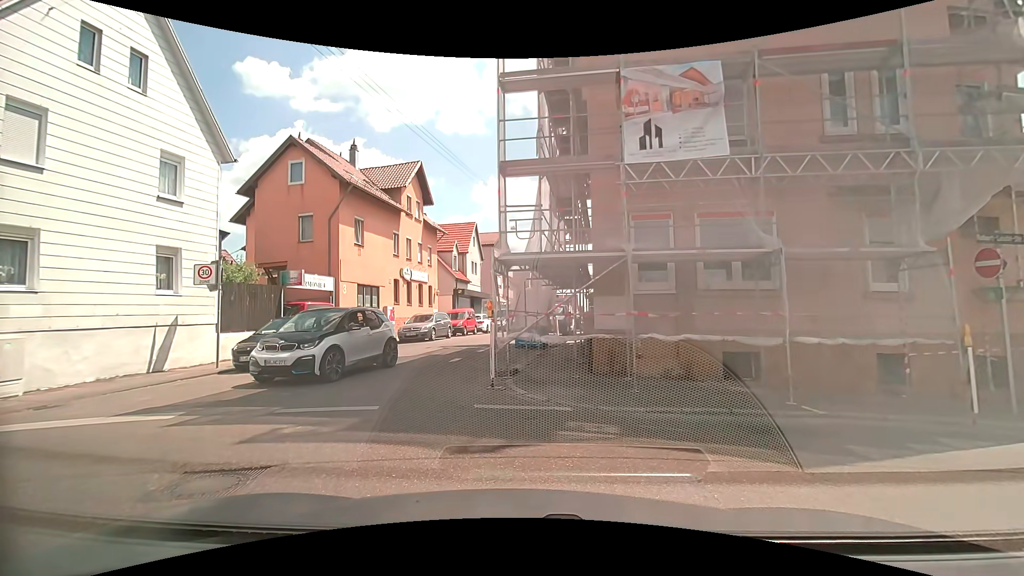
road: residential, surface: asphalt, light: Day
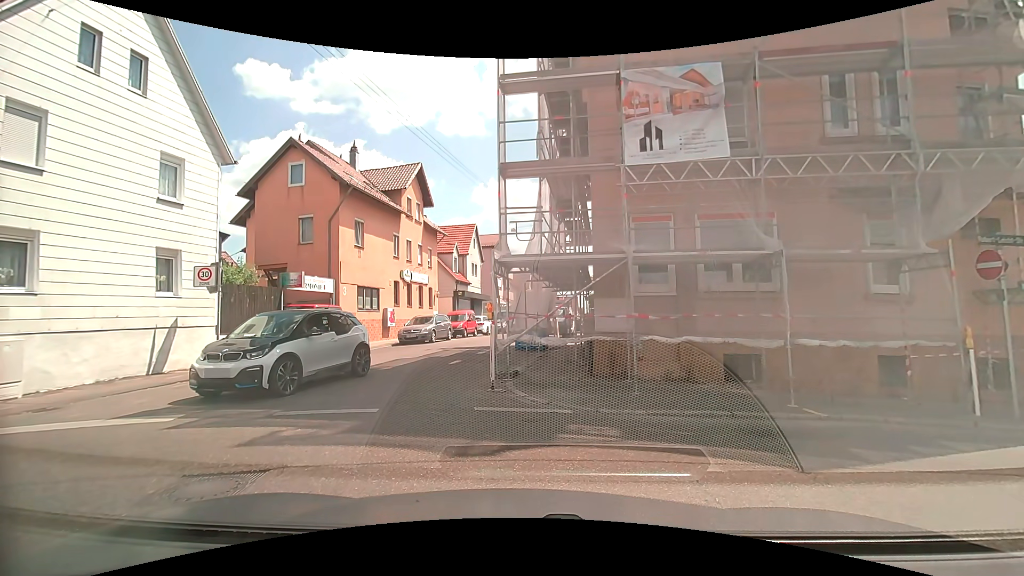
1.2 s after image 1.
(0.0, +0.1) m; 0°
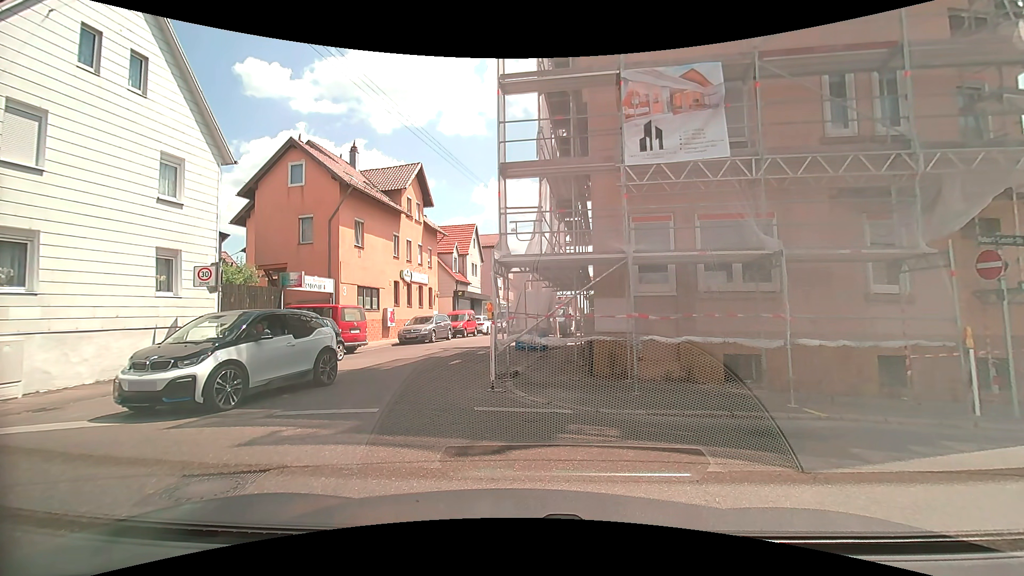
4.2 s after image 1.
(0.0, 0.0) m; 0°
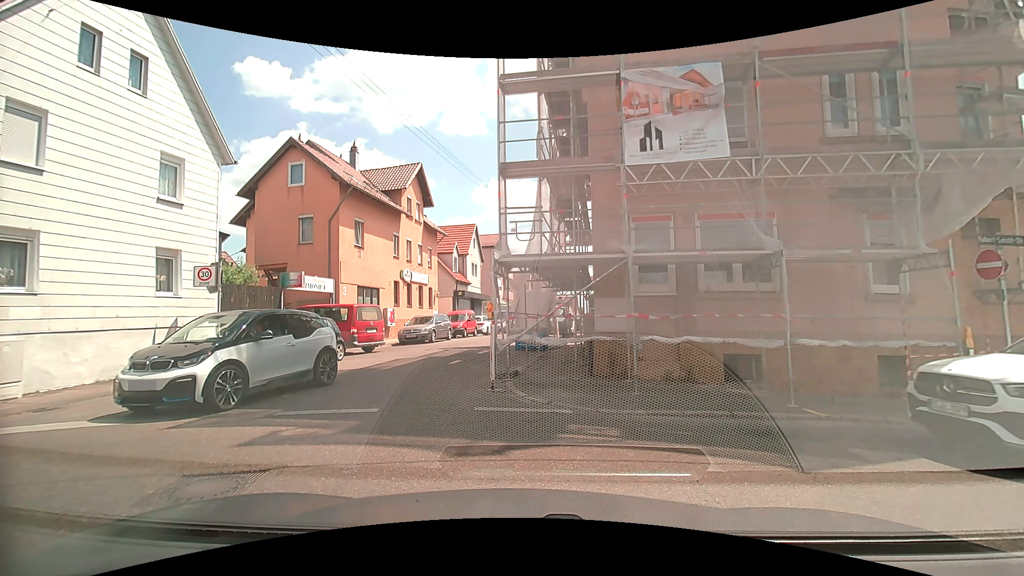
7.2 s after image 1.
(0.0, 0.0) m; 0°
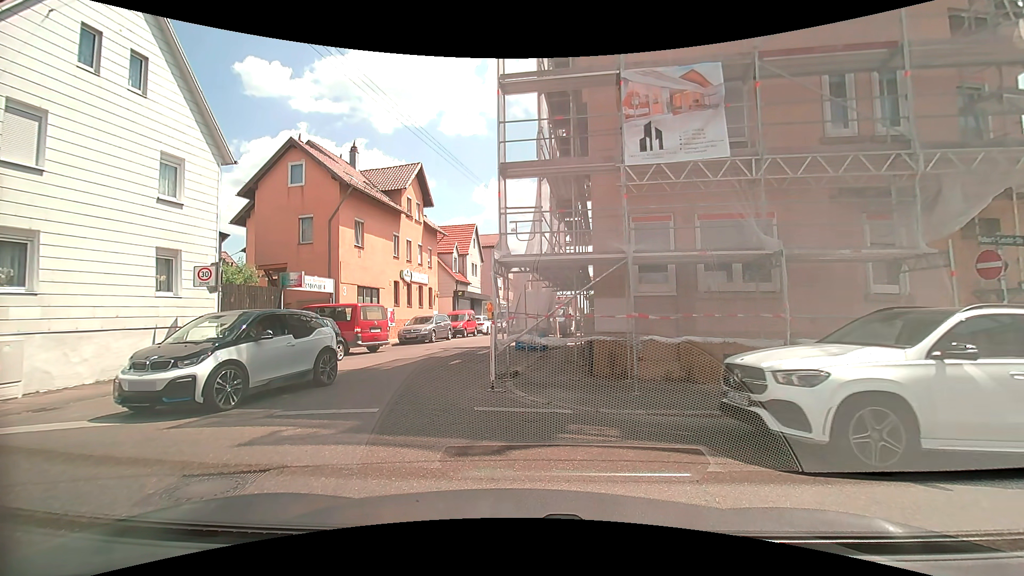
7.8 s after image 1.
(0.0, 0.0) m; 0°
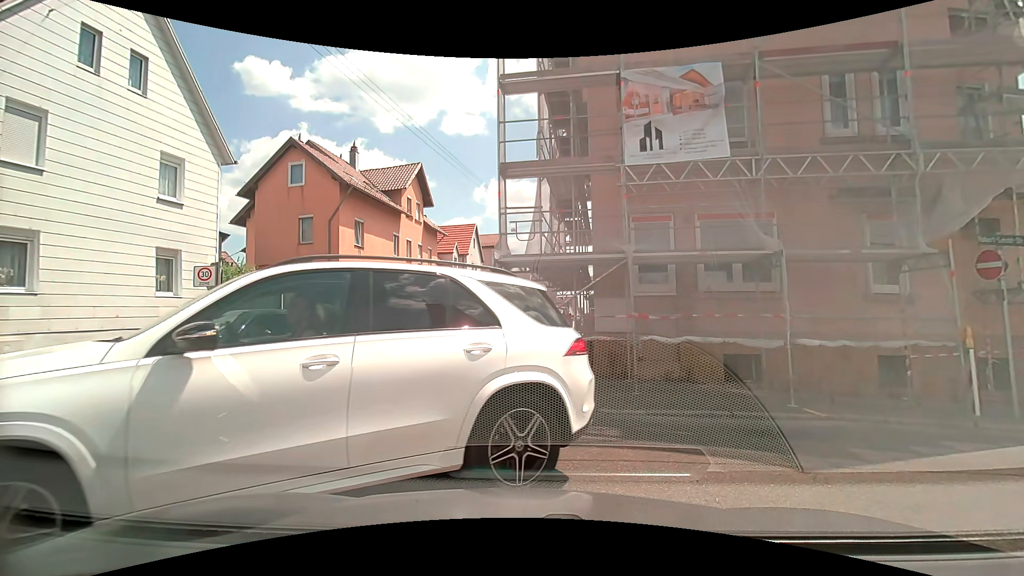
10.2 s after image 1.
(0.0, 0.0) m; 0°
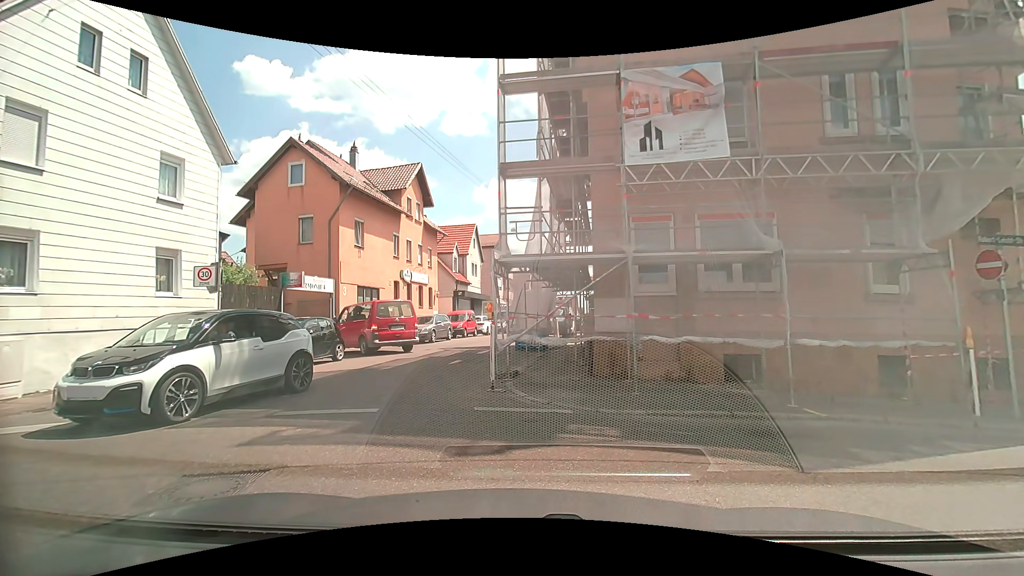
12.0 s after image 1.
(0.0, 0.0) m; 0°
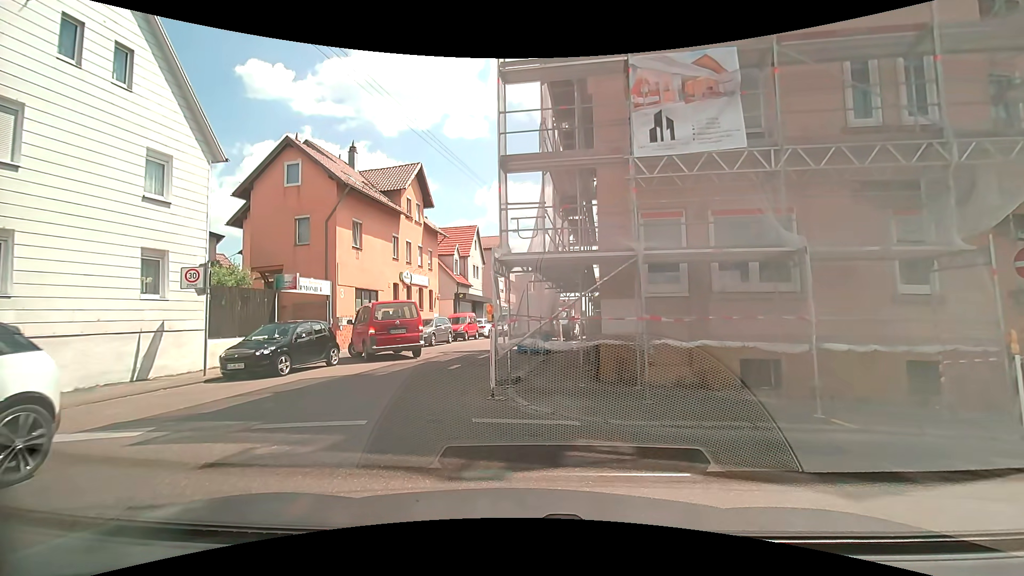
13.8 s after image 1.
(0.0, +0.6) m; 0°
